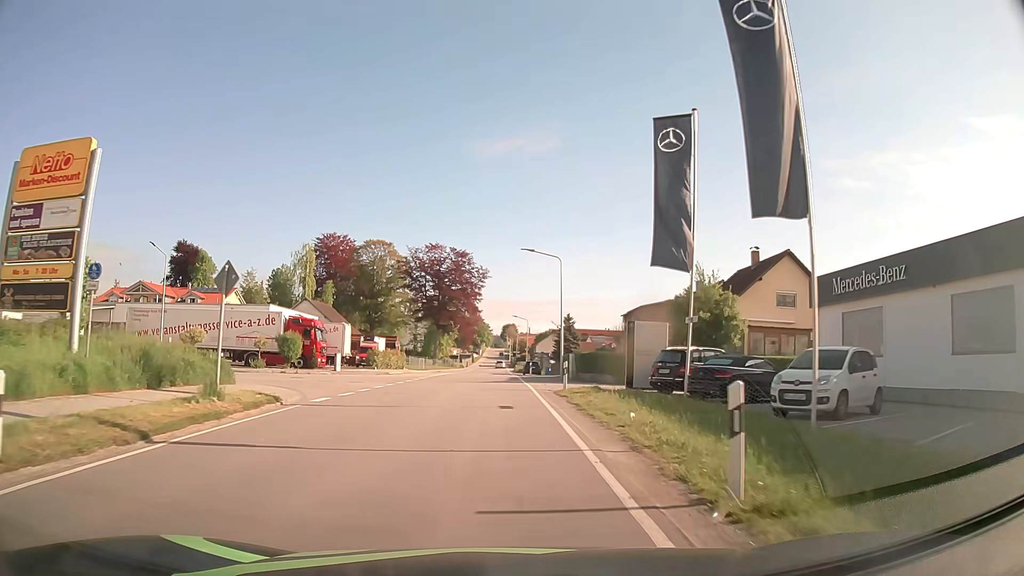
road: tertiary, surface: asphalt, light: Day
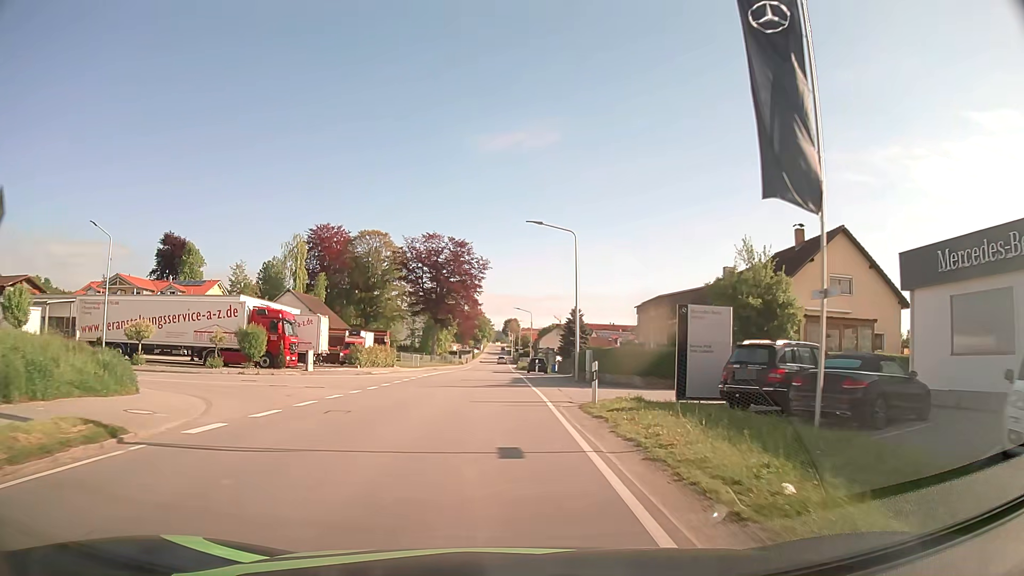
(0.0, +7.5) m; 0°
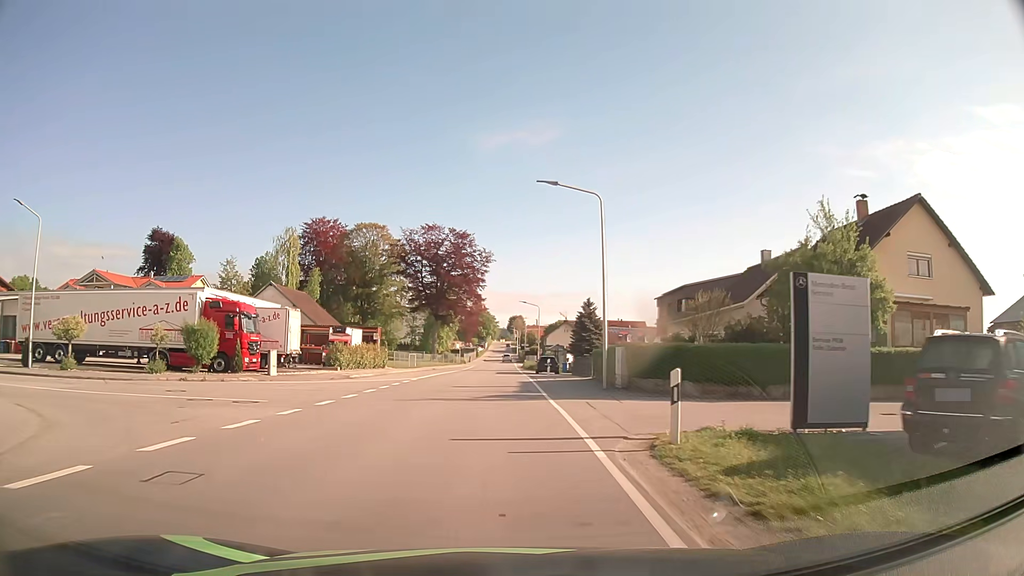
(0.0, +7.6) m; -1°
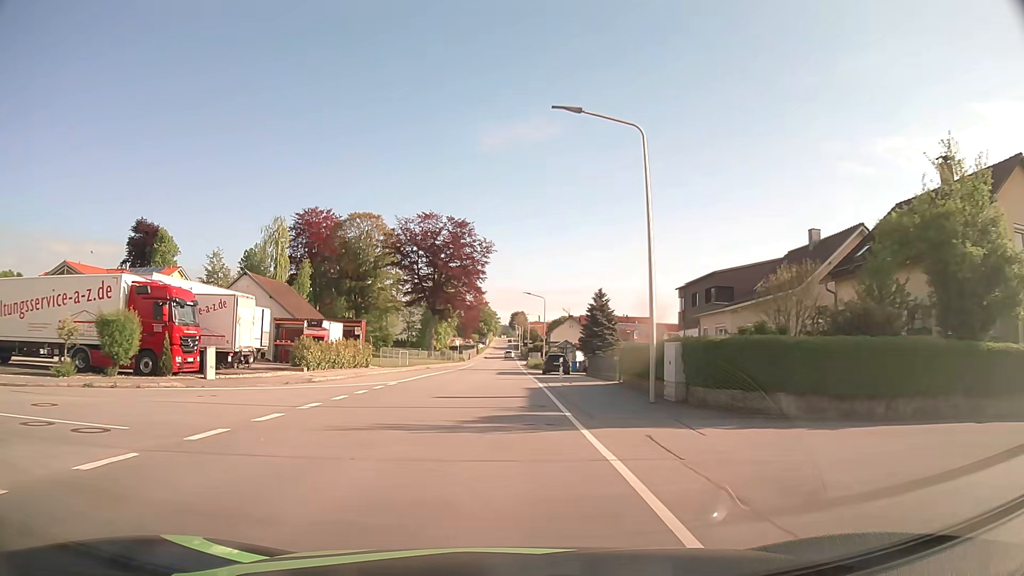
(0.0, +7.7) m; 0°
